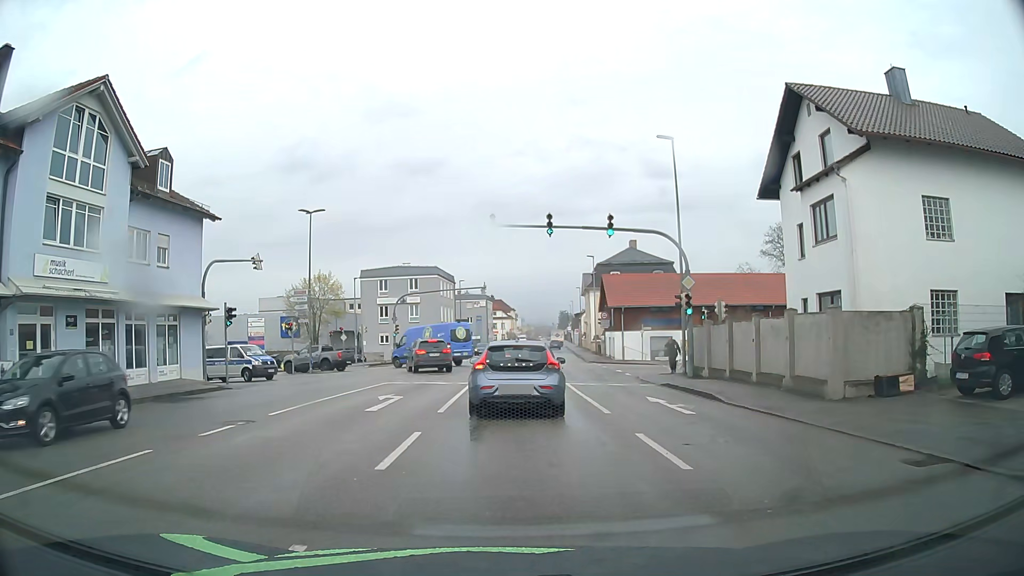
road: tertiary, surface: asphalt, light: Day
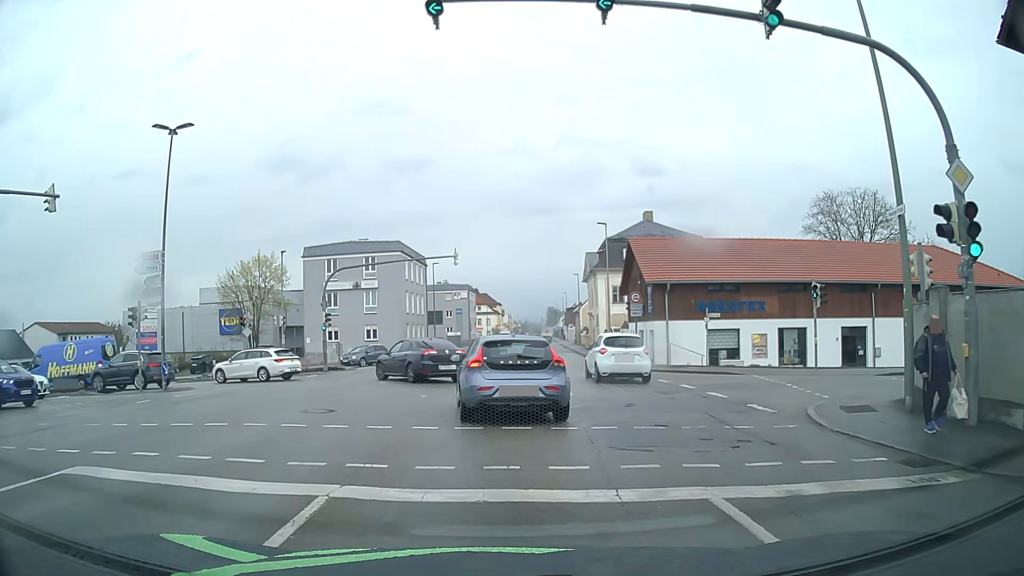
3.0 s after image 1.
(+0.1, +17.9) m; +1°
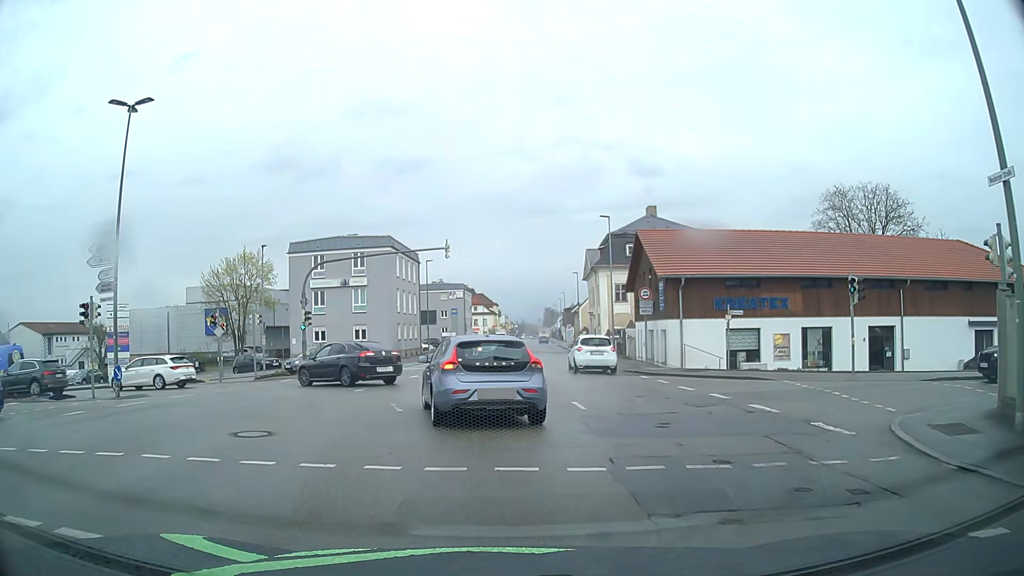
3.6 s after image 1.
(0.0, +3.3) m; +1°
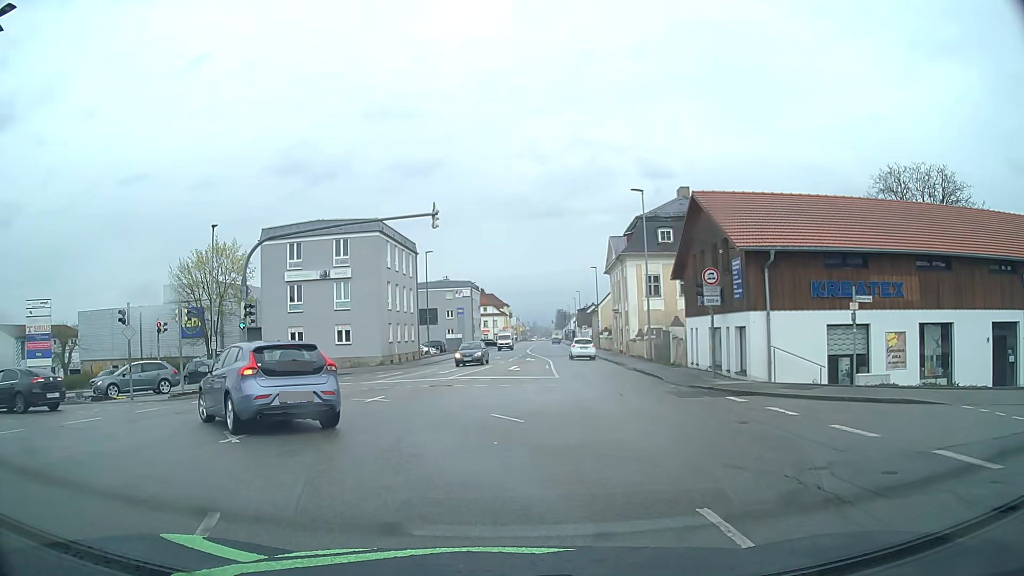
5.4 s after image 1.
(0.0, +9.3) m; -1°
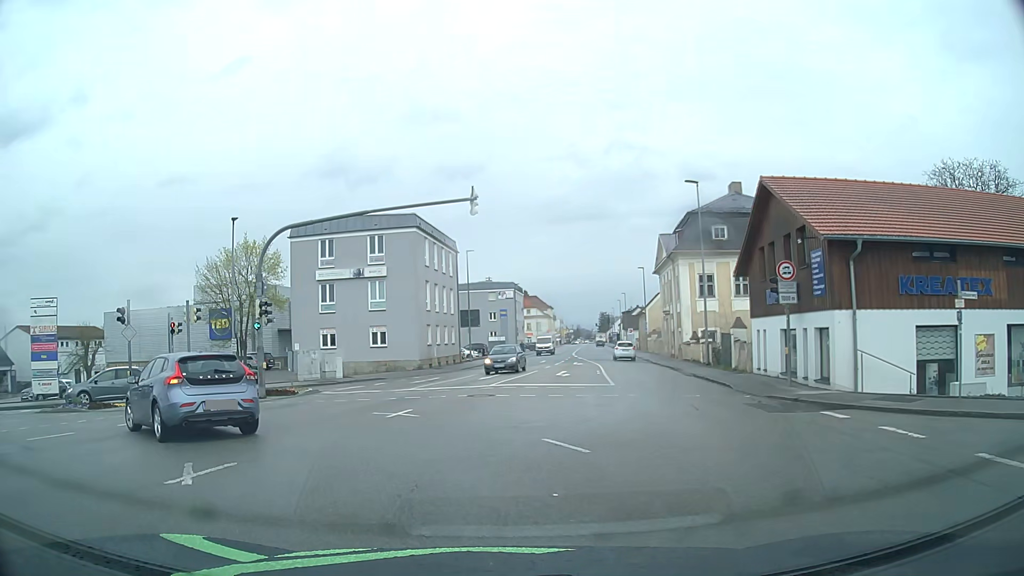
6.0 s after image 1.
(-0.1, +2.9) m; -3°
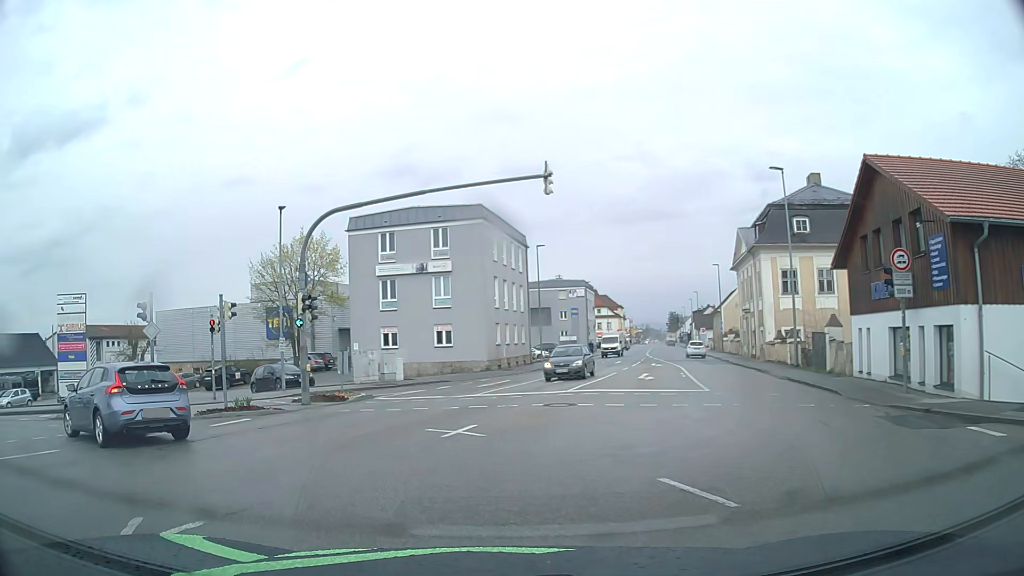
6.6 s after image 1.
(-0.2, +2.9) m; -5°
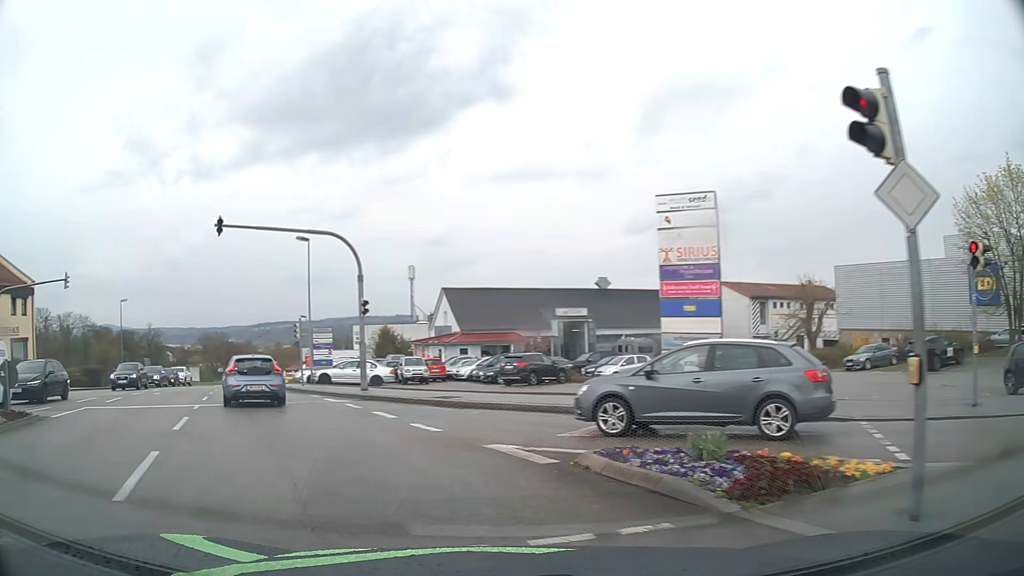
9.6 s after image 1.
(-6.7, +13.1) m; -58°
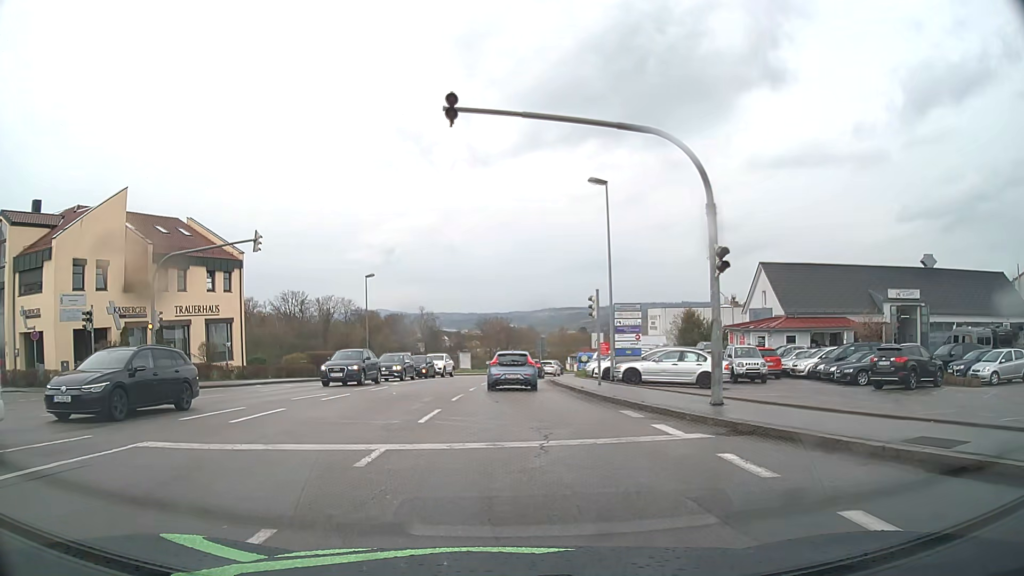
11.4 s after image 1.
(-3.0, +10.4) m; -25°
(0, +10) (0, +20) (0, +30) (0, +40) (+1, +50) (+3, +60) (+5, +70) (+7, +79) (+11, +89) (+14, +98) m
